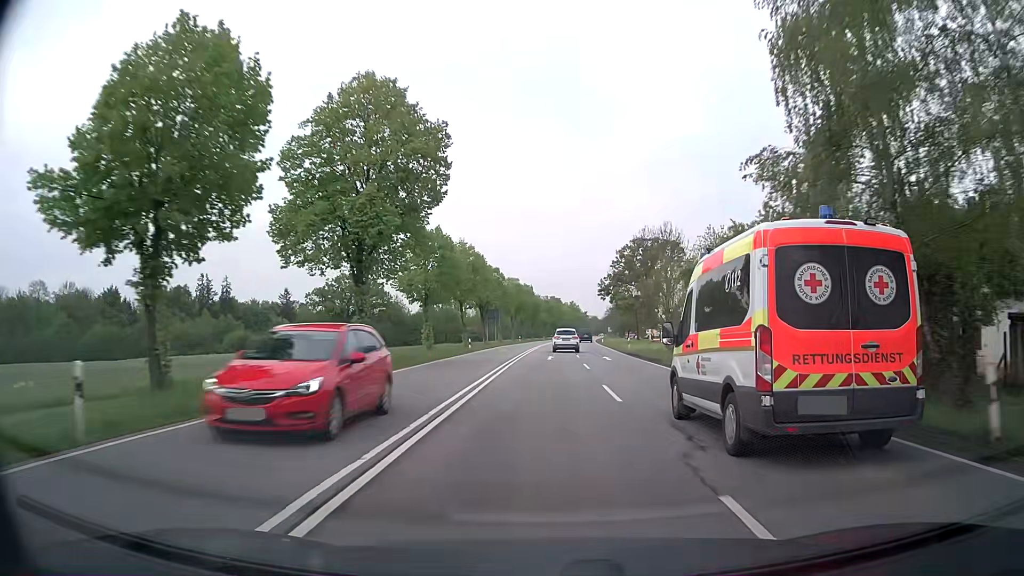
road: secondary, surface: asphalt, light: Day
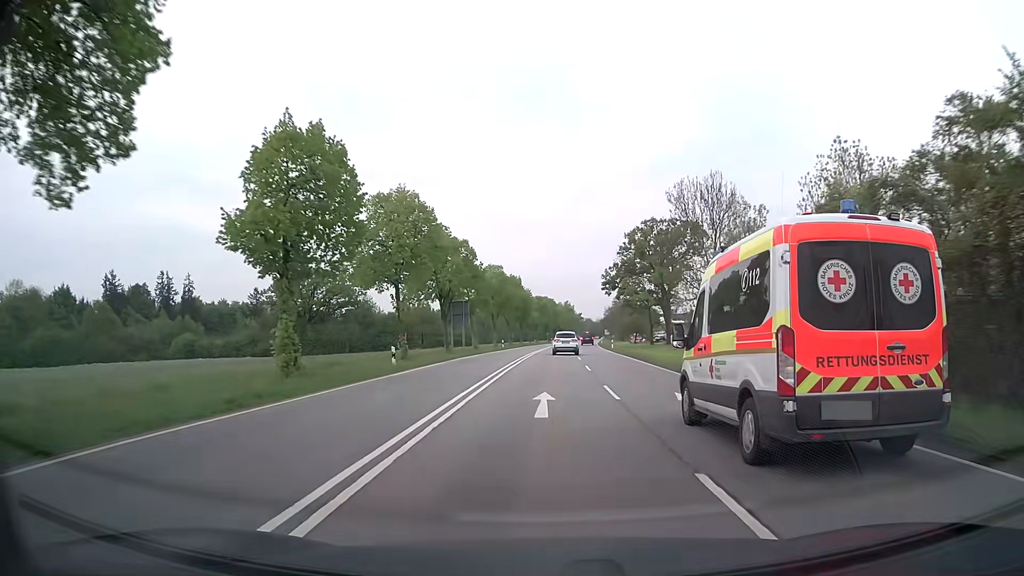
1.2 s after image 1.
(+0.1, +23.0) m; 0°
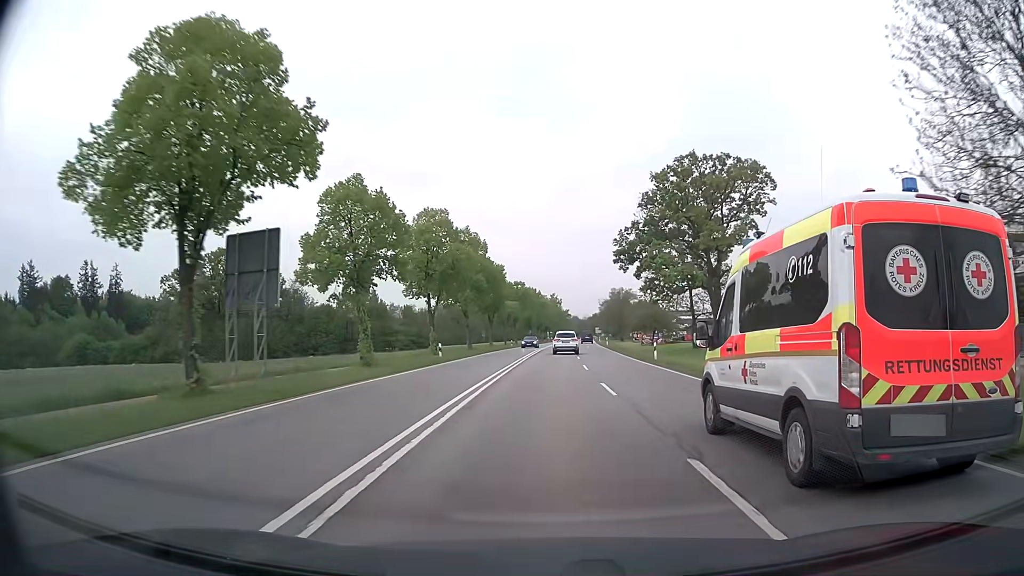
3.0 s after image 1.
(+0.4, +35.2) m; +1°
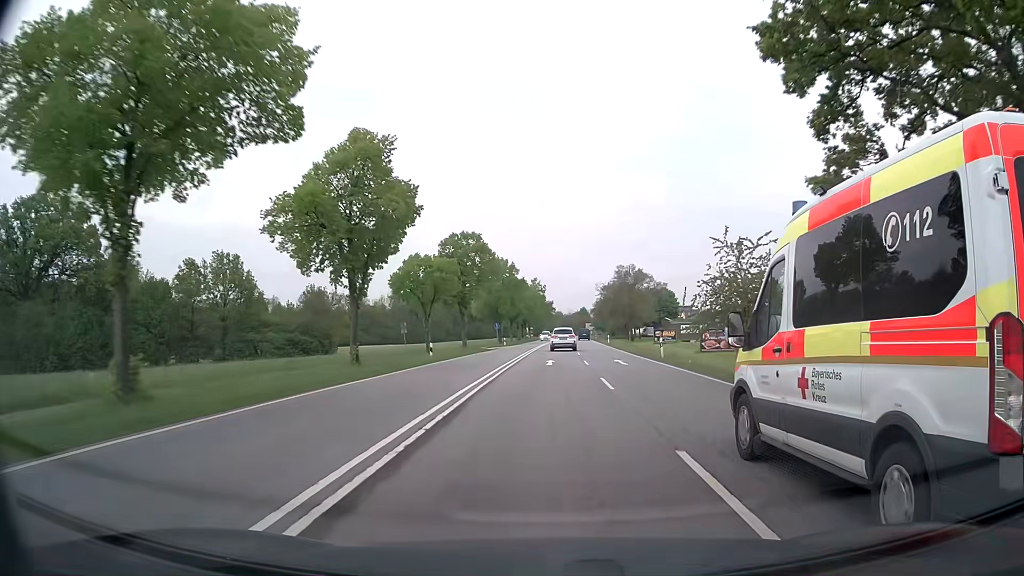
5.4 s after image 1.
(+0.7, +47.6) m; +1°
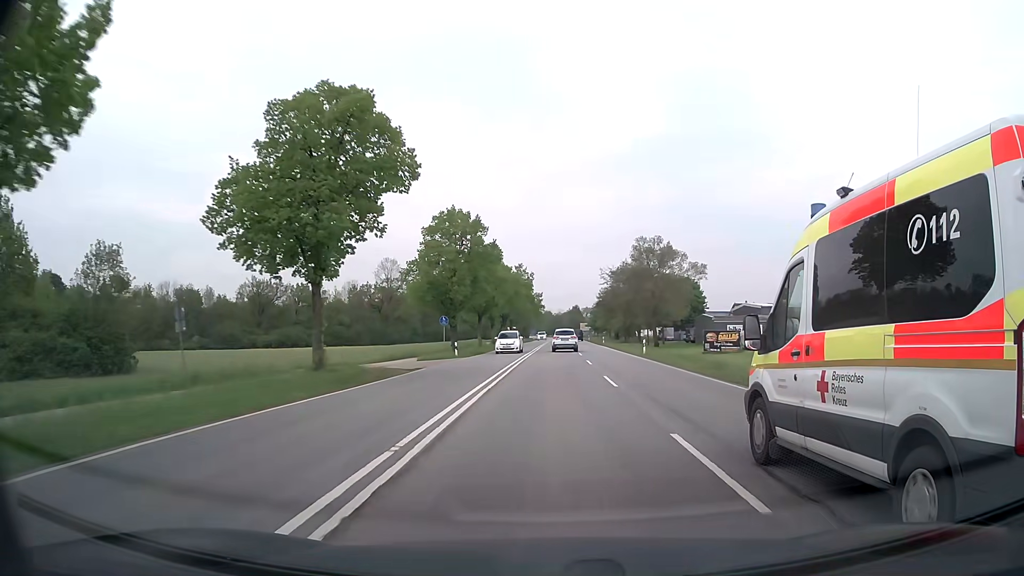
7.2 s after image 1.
(+0.3, +34.4) m; +1°
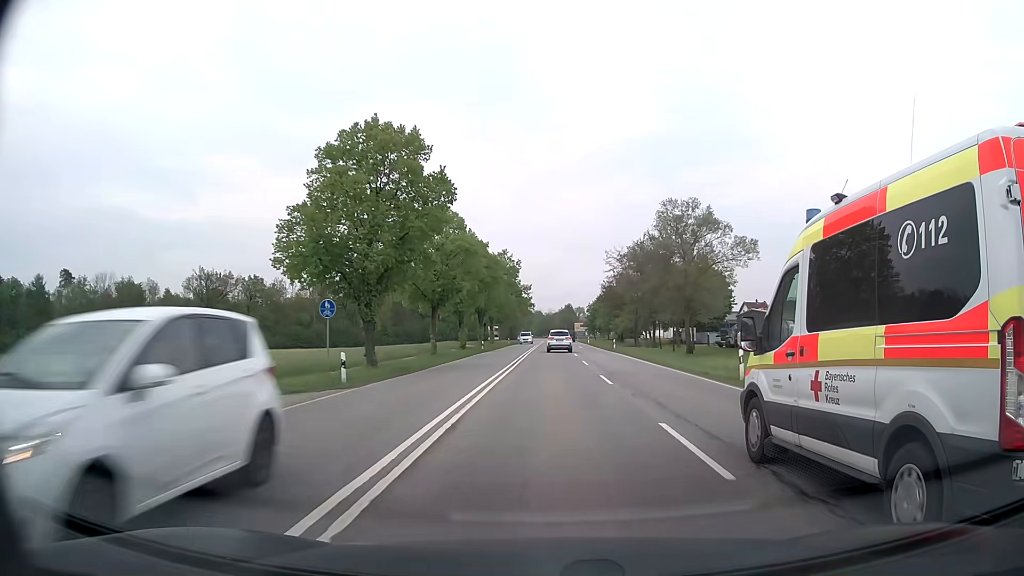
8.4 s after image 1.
(+0.2, +22.7) m; +1°
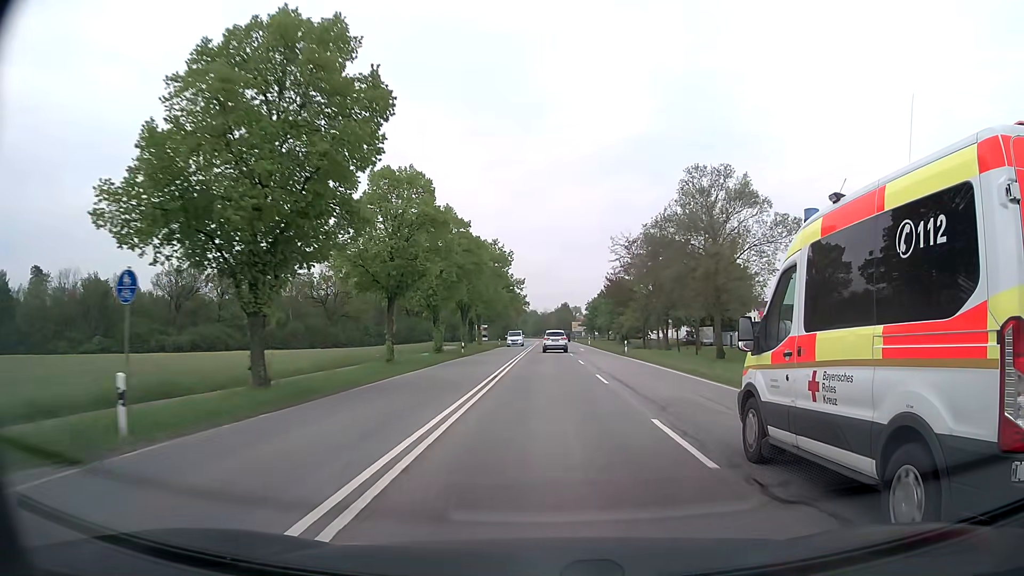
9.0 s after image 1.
(0.0, +11.4) m; 0°
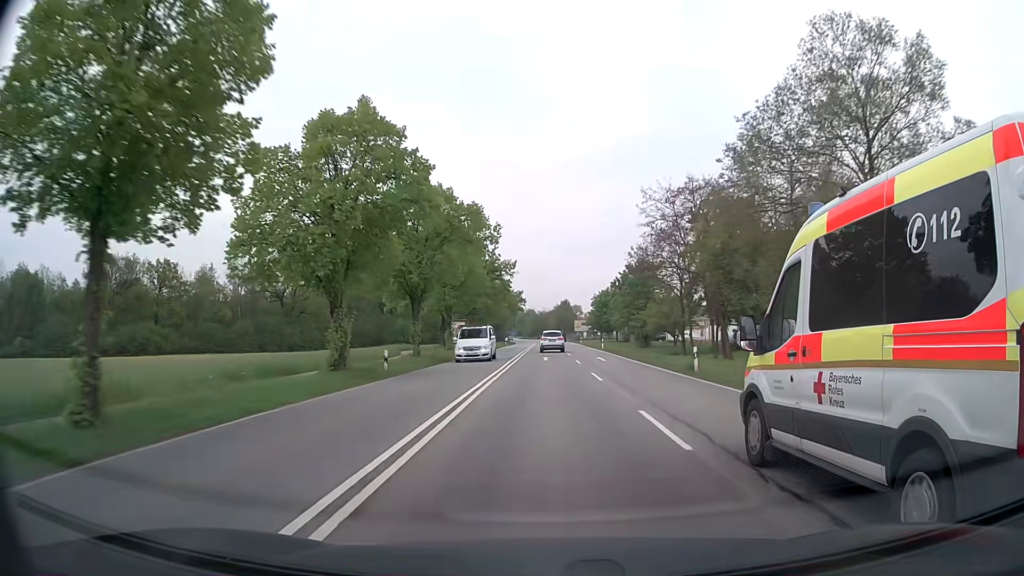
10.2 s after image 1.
(+0.1, +22.8) m; 0°
(0, +10) (0, +20) (0, +30) (0, +40) (0, +50) (0, +60) (0, +70) (0, +80) (0, +90) (0, +100) m
